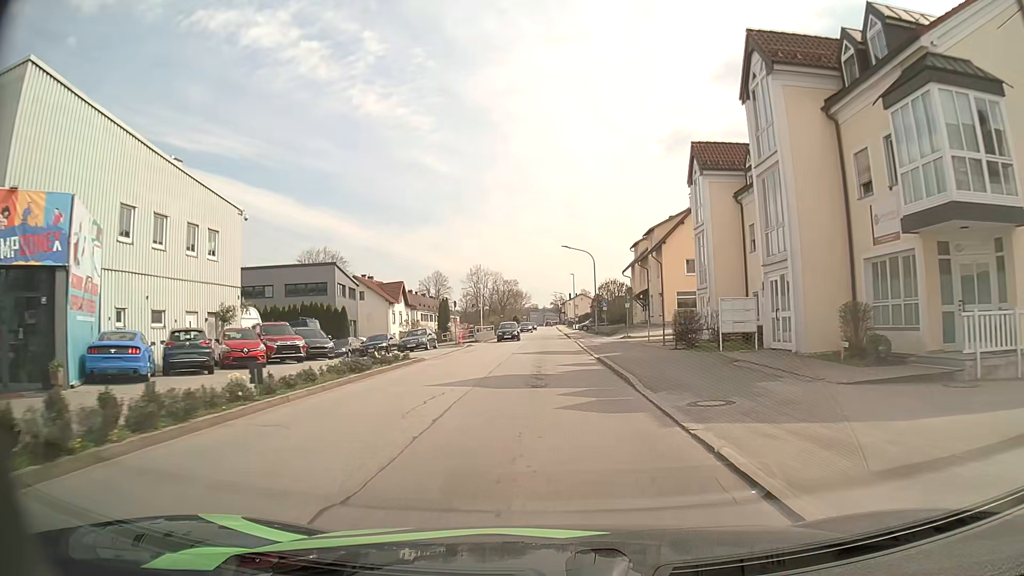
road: unclassified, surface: asphalt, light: Day
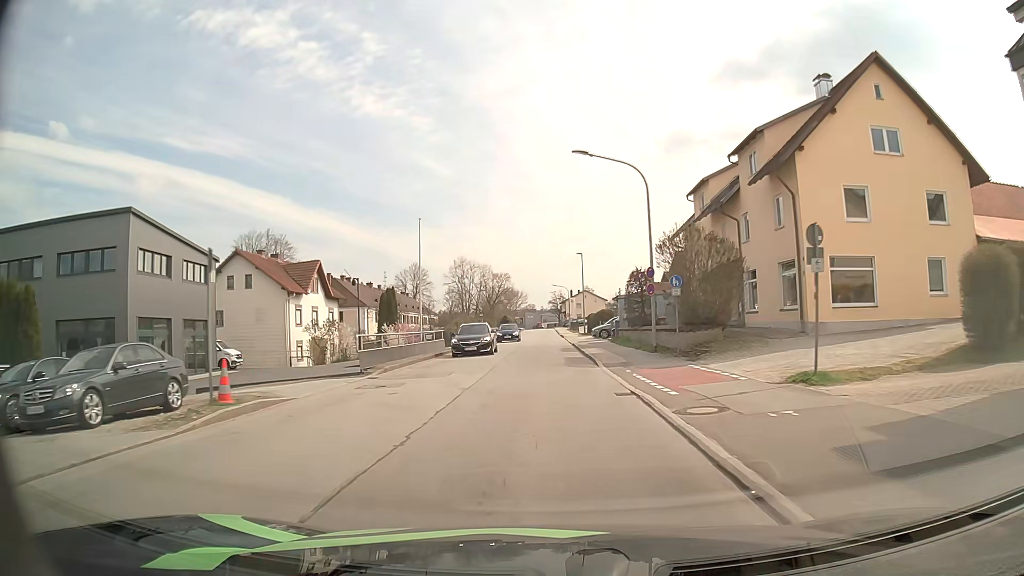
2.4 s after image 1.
(+0.3, +31.1) m; 0°
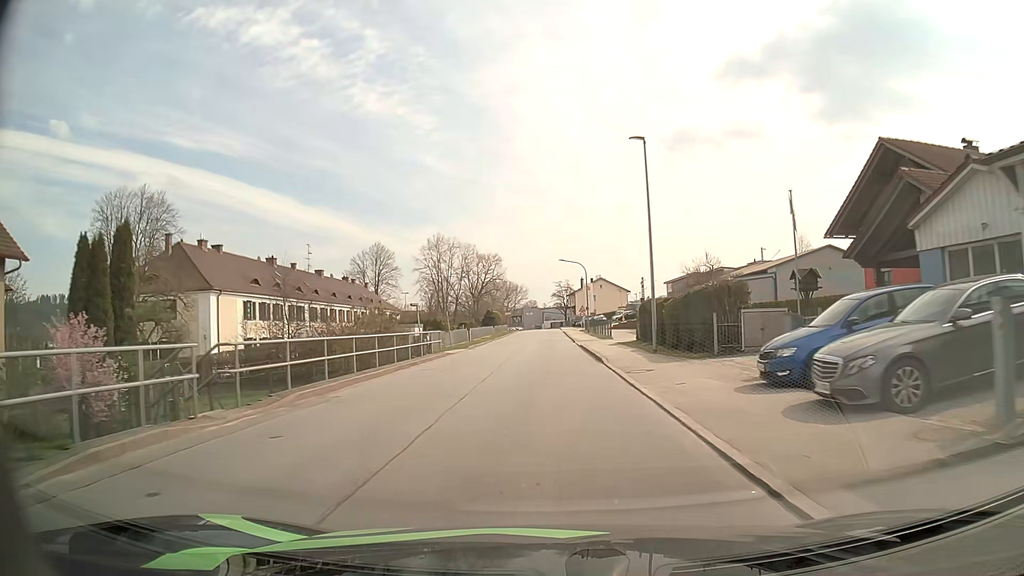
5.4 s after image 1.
(-0.1, +42.3) m; 0°
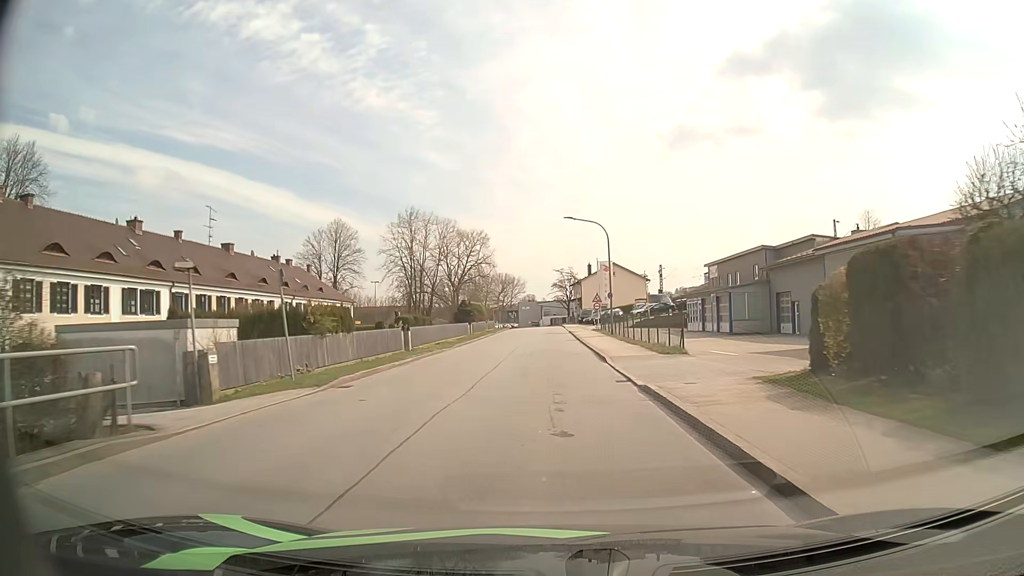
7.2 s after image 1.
(+0.2, +25.9) m; 0°
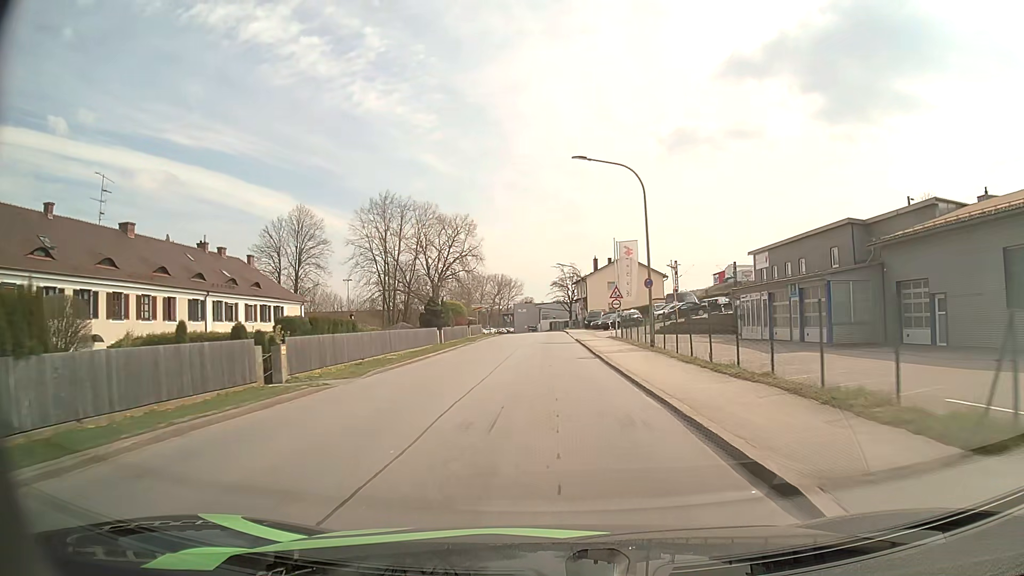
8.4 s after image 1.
(+0.1, +16.7) m; 0°
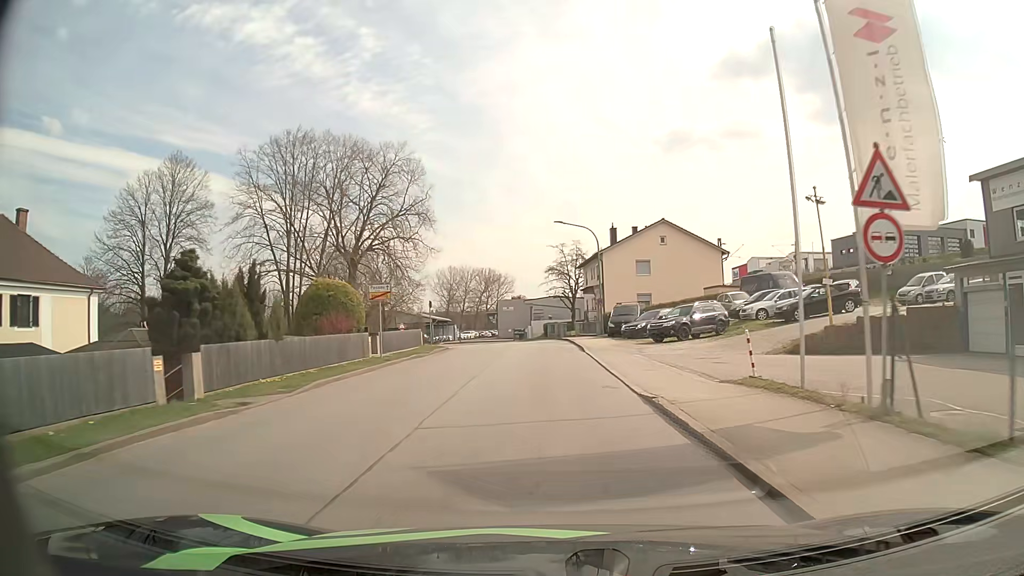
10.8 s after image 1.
(0.0, +32.6) m; 0°
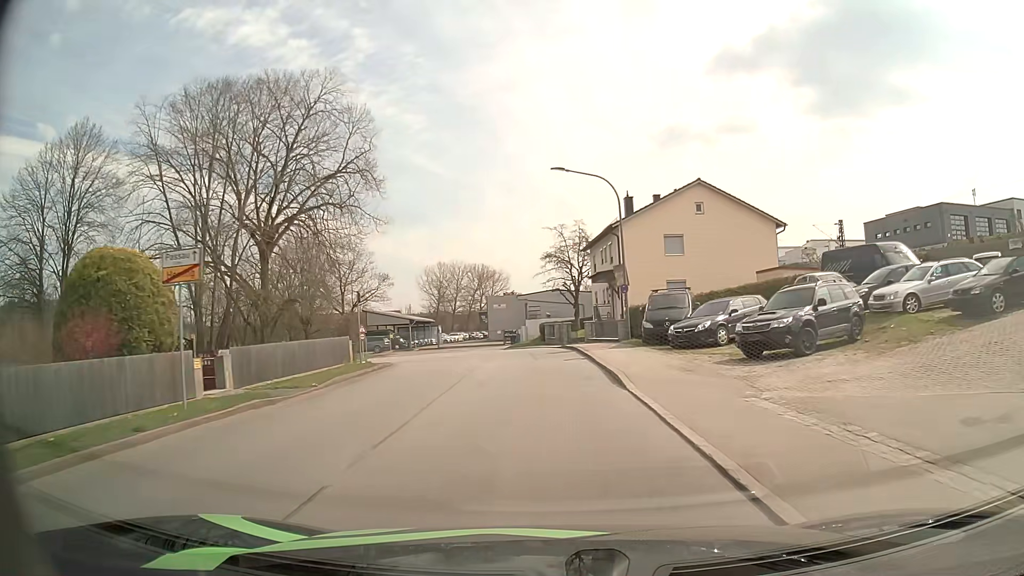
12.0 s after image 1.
(0.0, +14.7) m; 0°
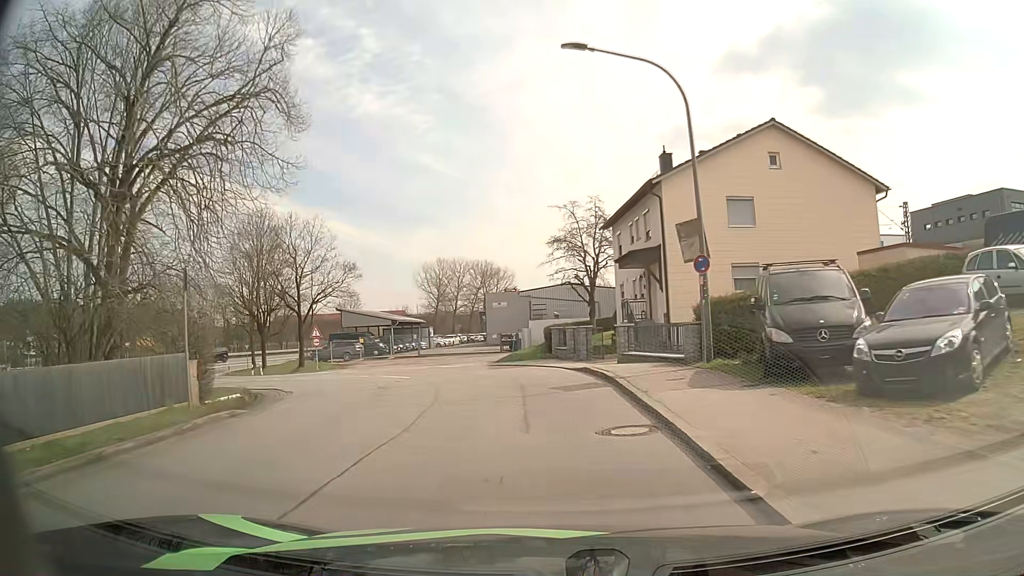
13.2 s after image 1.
(-0.1, +13.0) m; -1°
(0, +10) (-2, +20) (-7, +29) (-13, +36) (-21, +43) (-28, +50) (-33, +59) (-35, +69) (-35, +79) (-33, +88) m
